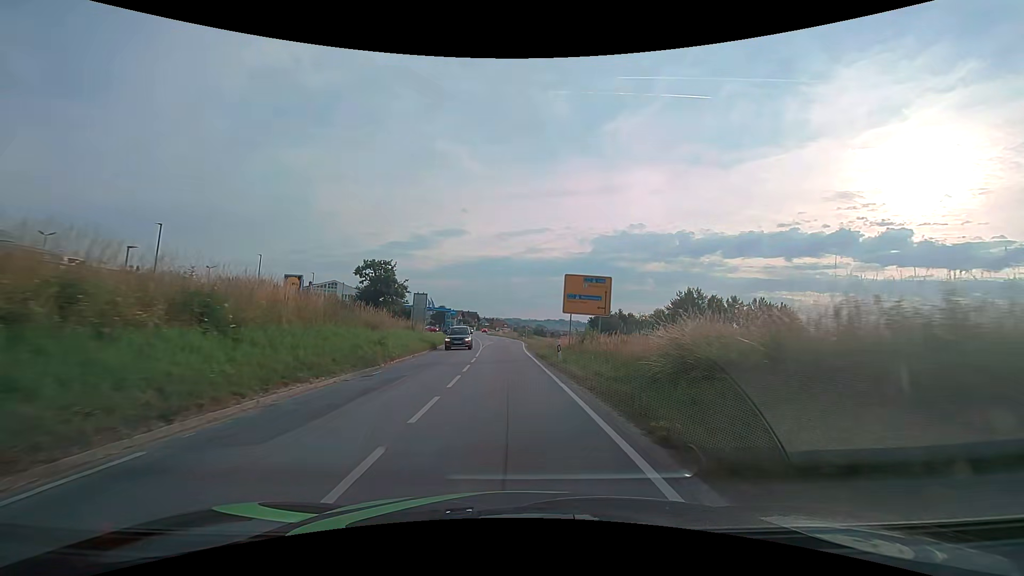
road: secondary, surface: asphalt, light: Day
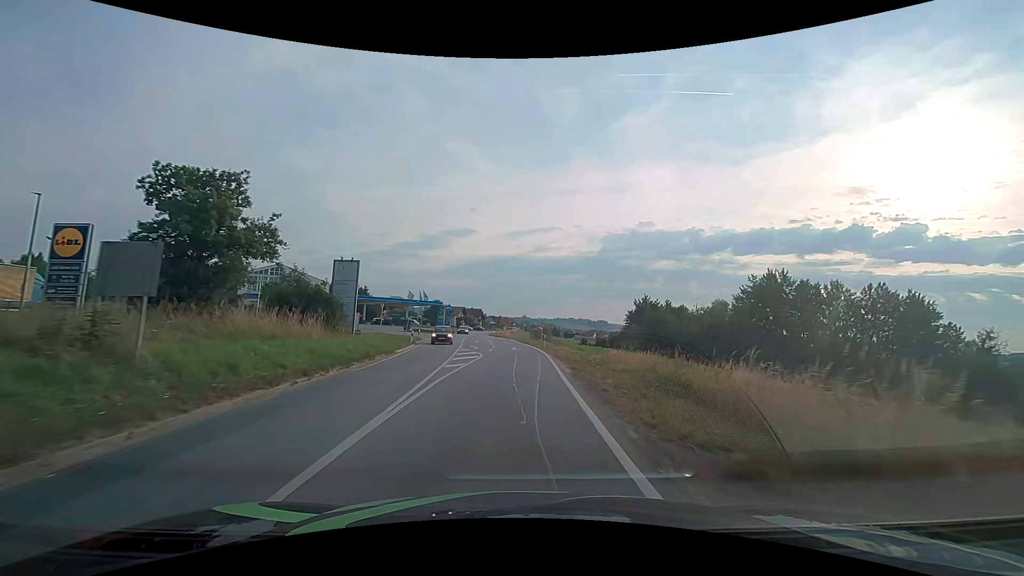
(-0.3, +30.7) m; -1°
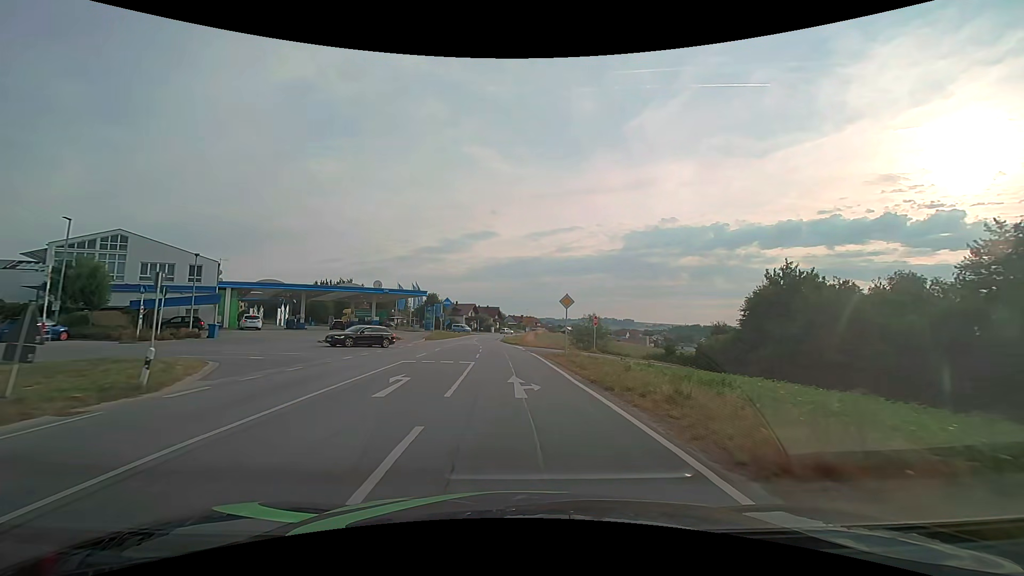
(-0.5, +38.2) m; -3°
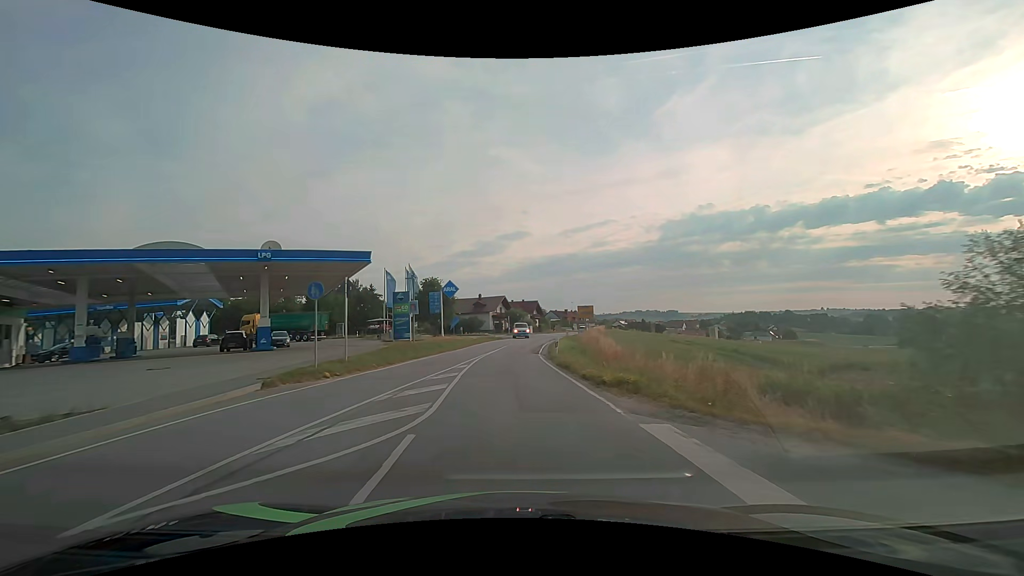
(-1.4, +38.2) m; -4°
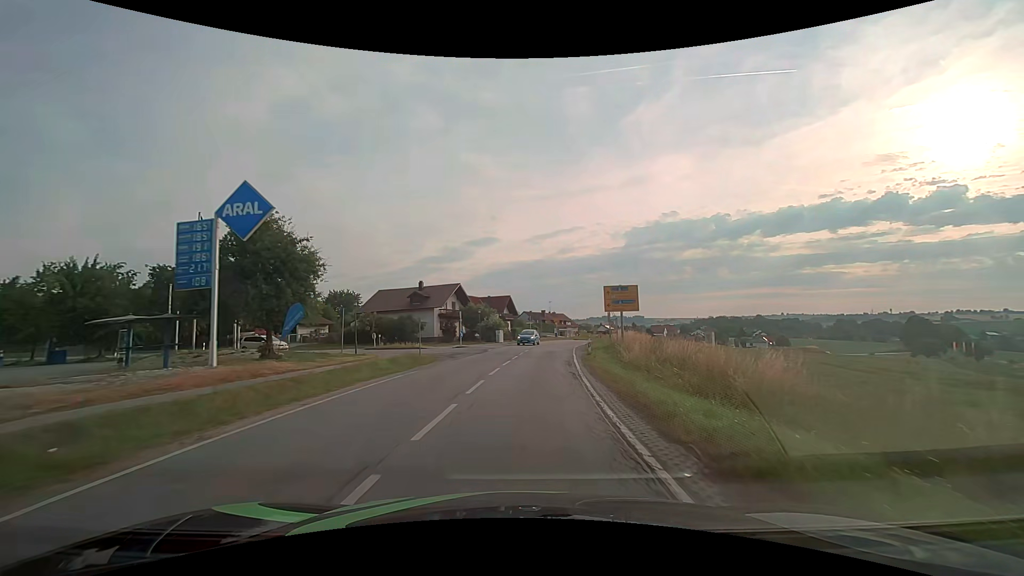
(+0.2, +38.2) m; +3°
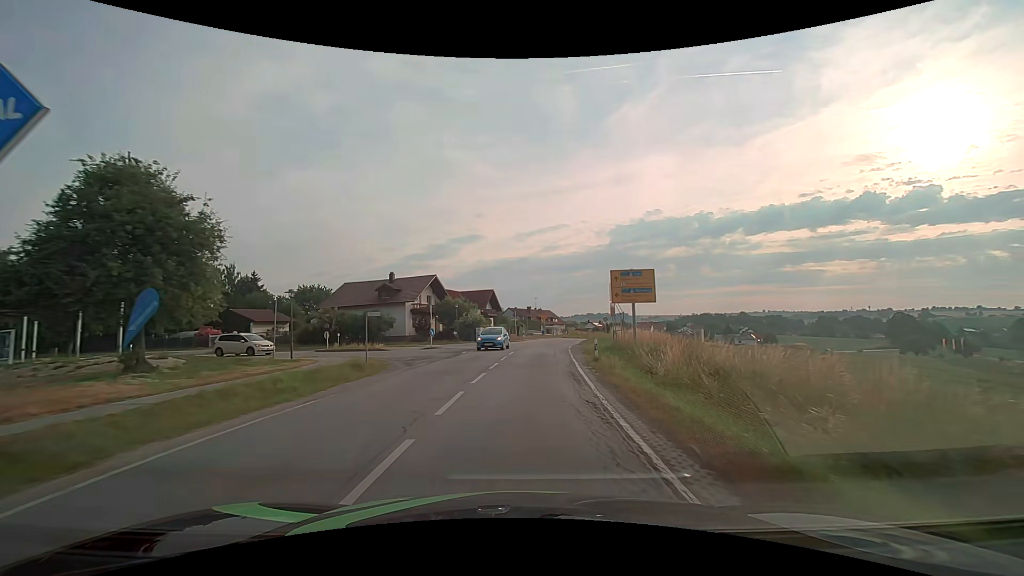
(+0.2, +7.6) m; +2°
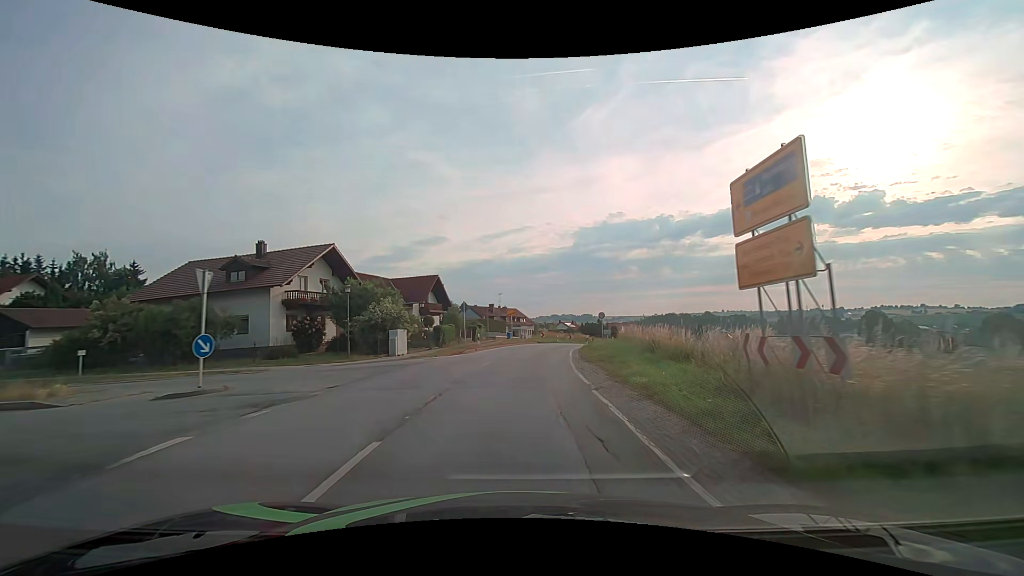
(+0.9, +22.8) m; +5°
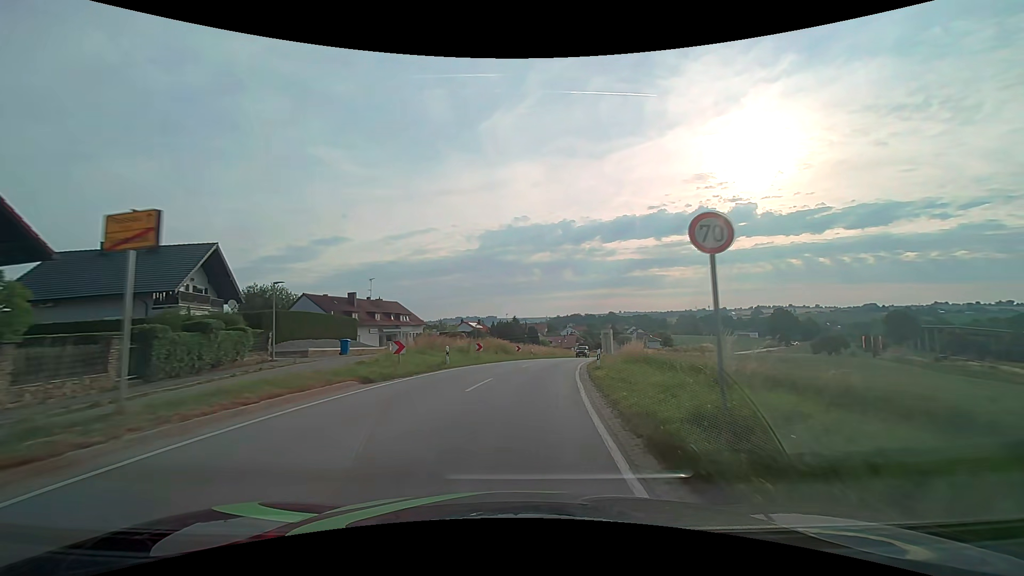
(+3.2, +40.1) m; +11°
(0, +10) (+1, +20) (+2, +30) (+4, +40) (+6, +50) (+8, +59) (+10, +69) (+13, +79) (+16, +88) (+19, +98) m
